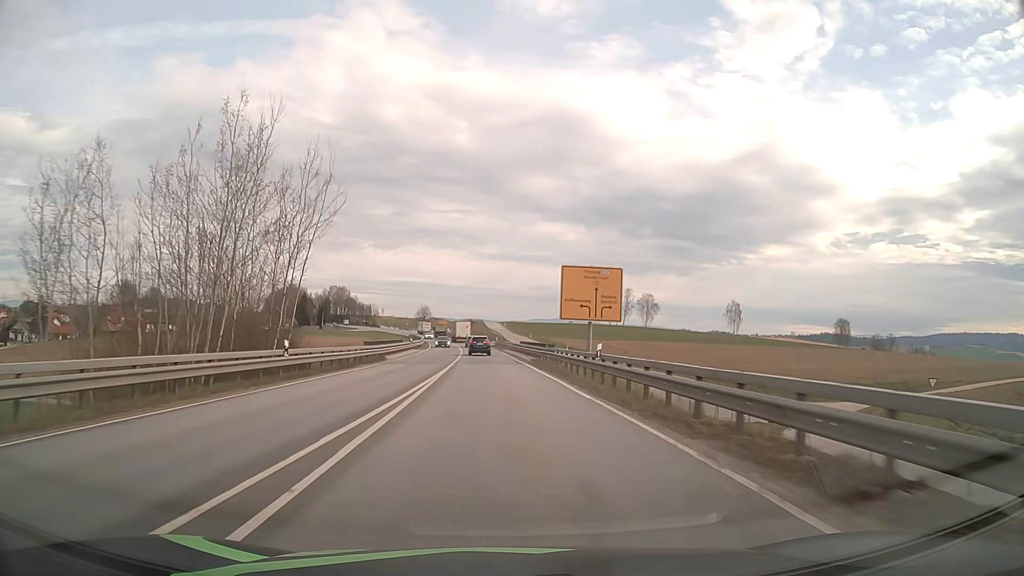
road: primary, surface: asphalt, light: Day
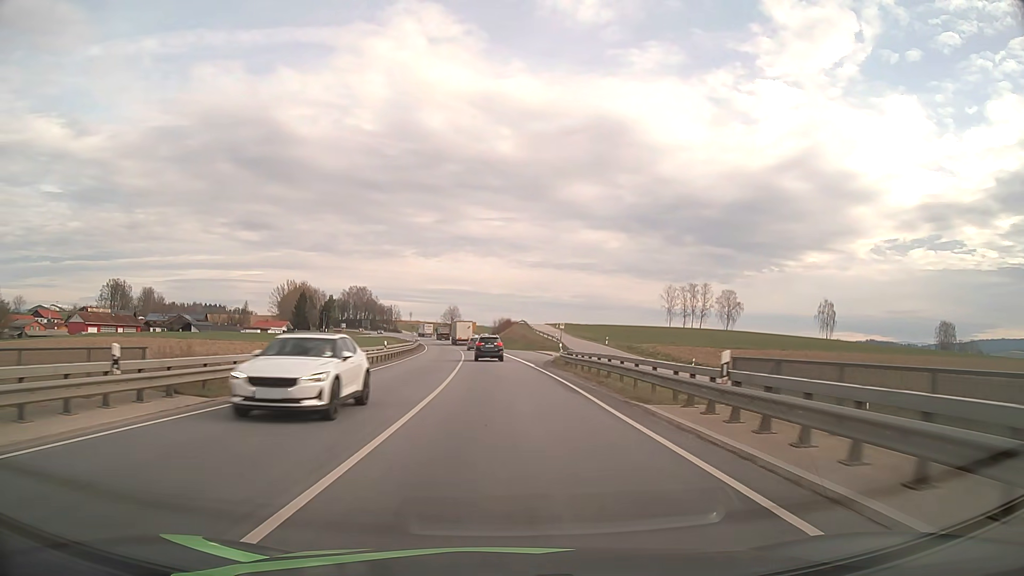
(-2.1, +60.8) m; -4°
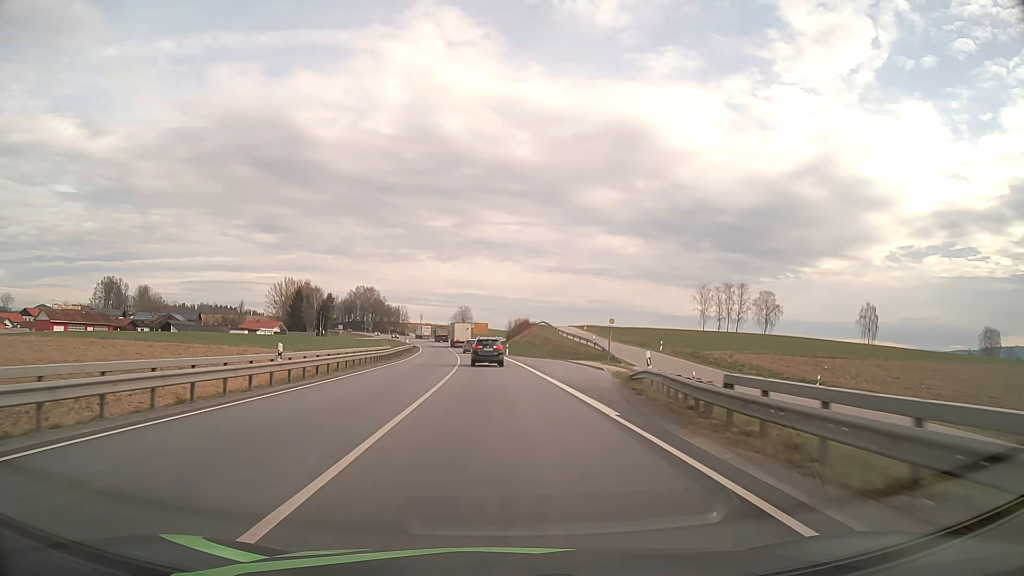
(-0.2, +23.3) m; -1°
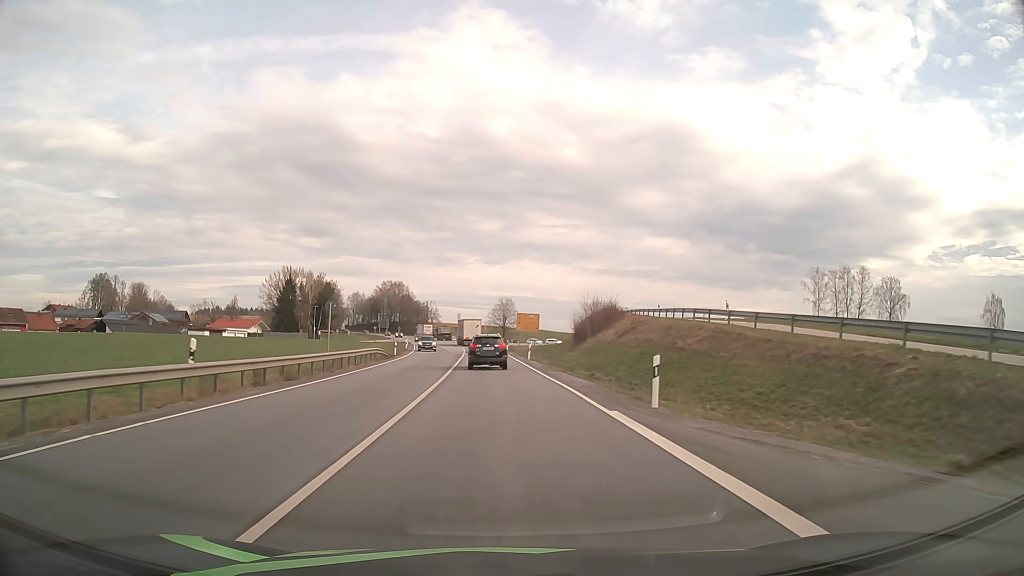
(-1.9, +53.8) m; -4°
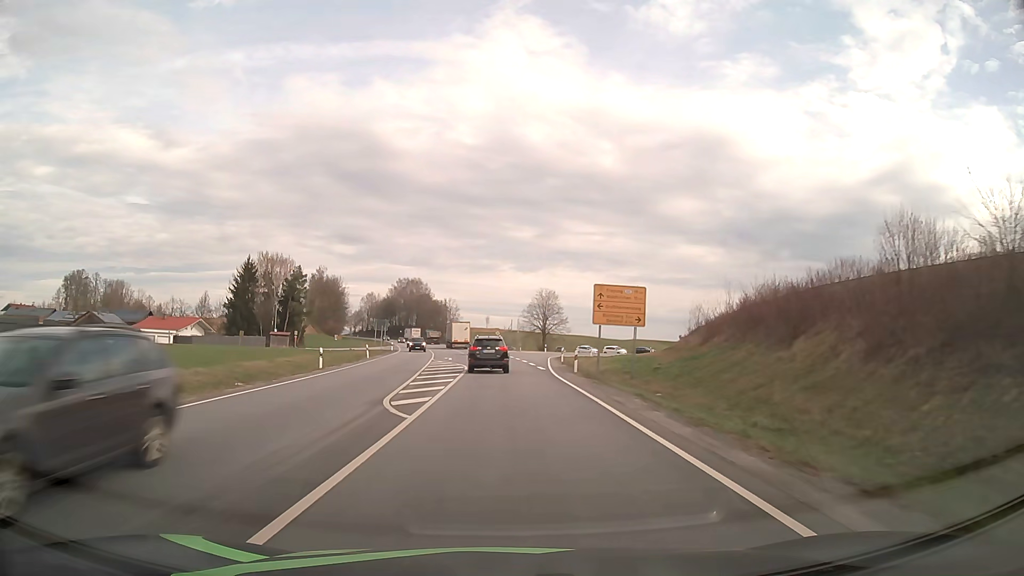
(-1.4, +49.8) m; -3°
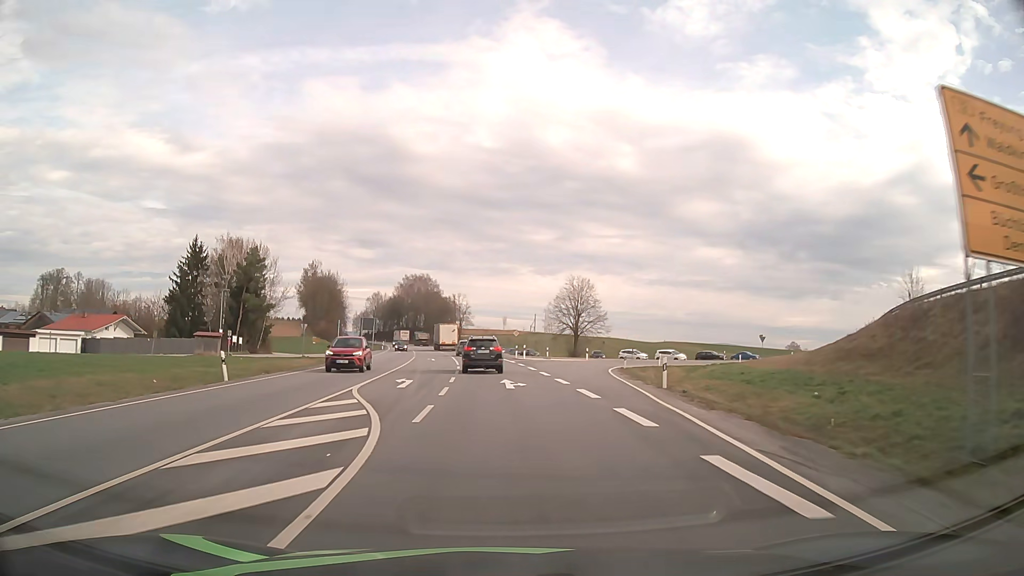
(-0.3, +30.1) m; -2°
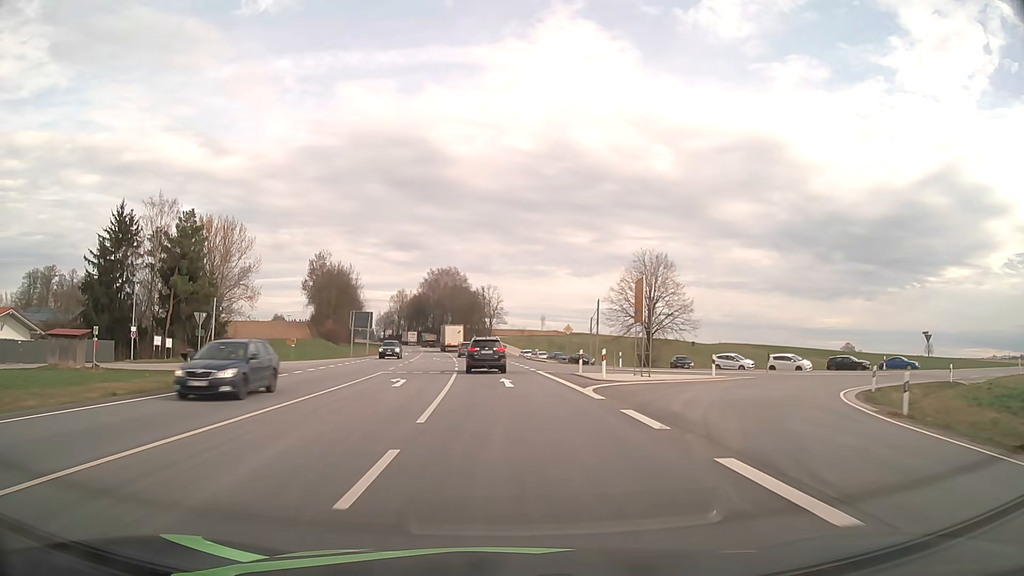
(-0.7, +30.2) m; -3°
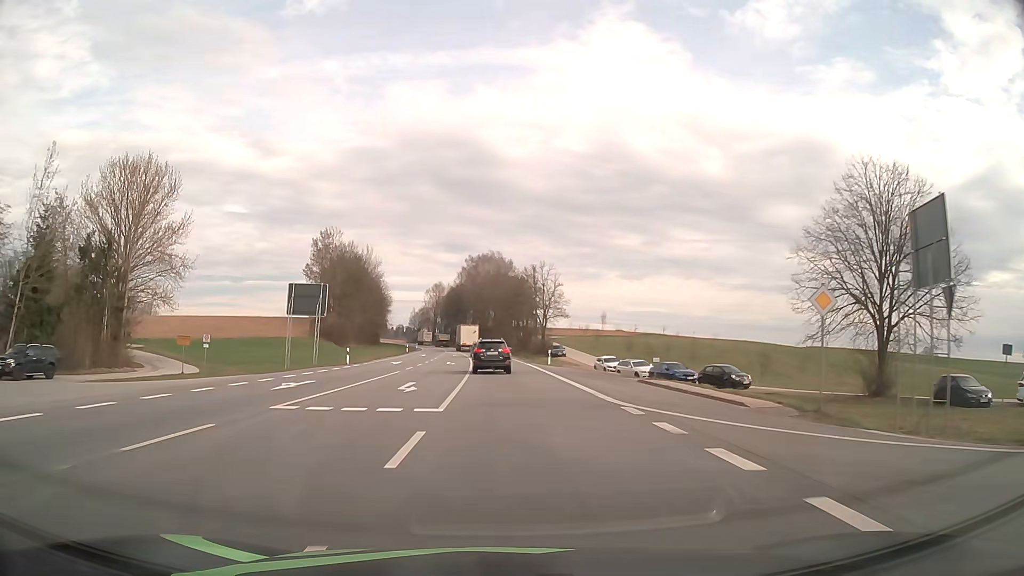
(-1.5, +39.8) m; -4°
(0, +10) (0, +20) (-1, +30) (-1, +40) (-1, +50) (-2, +60) (-3, +70) (-3, +80) (-4, +90) (-5, +100) m
